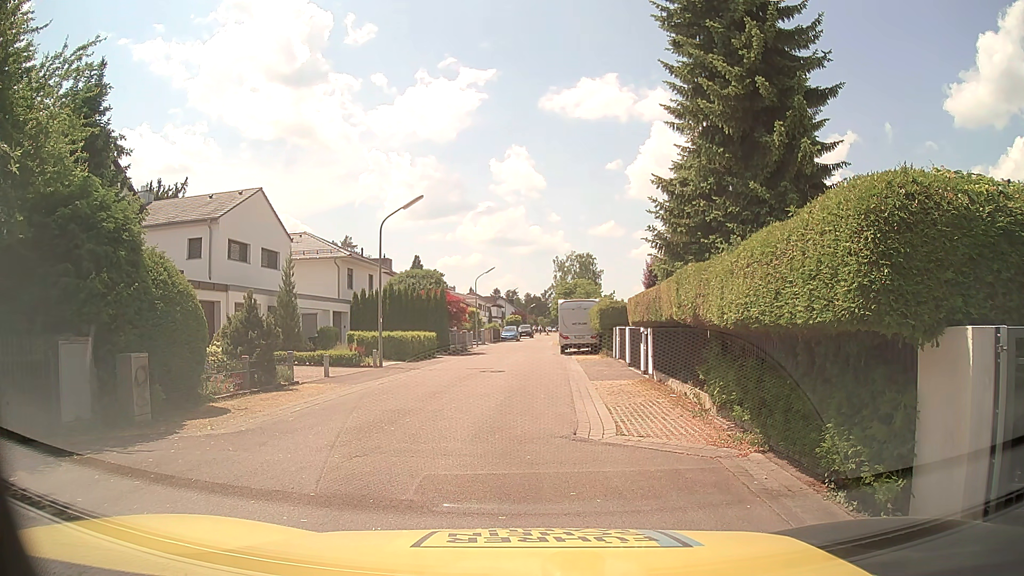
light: Day
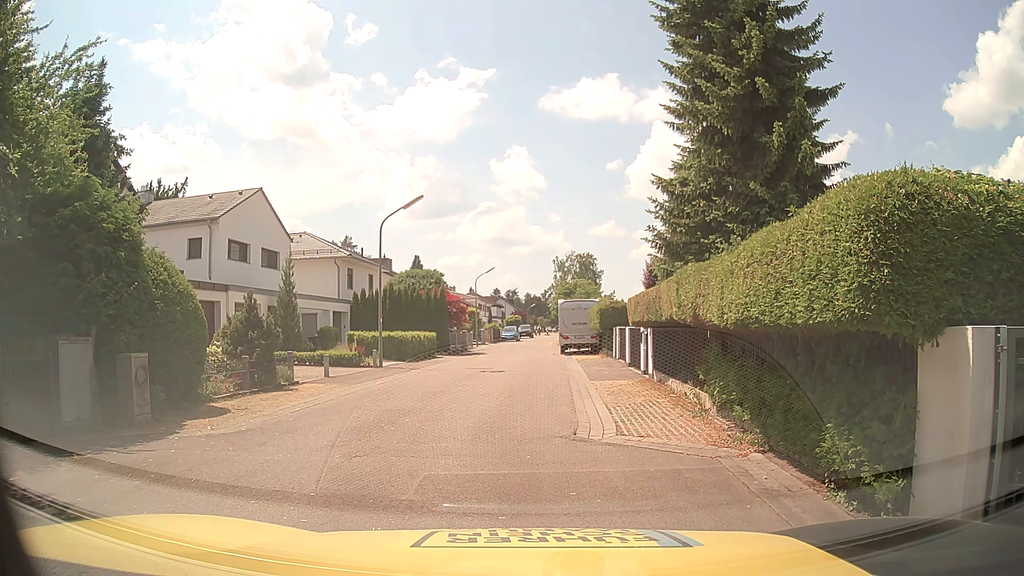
(0.0, 0.0) m; 0°
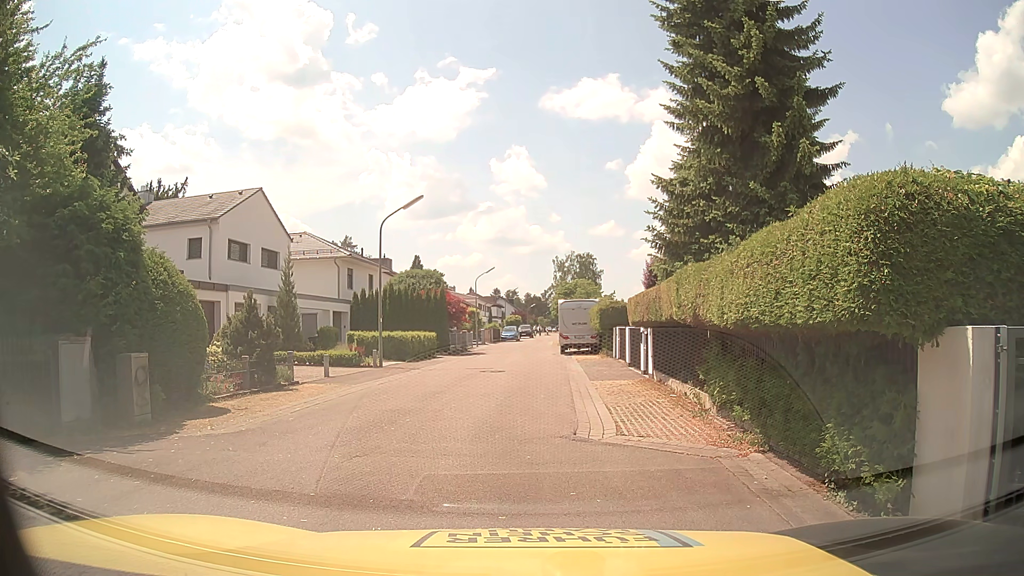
(0.0, 0.0) m; 0°
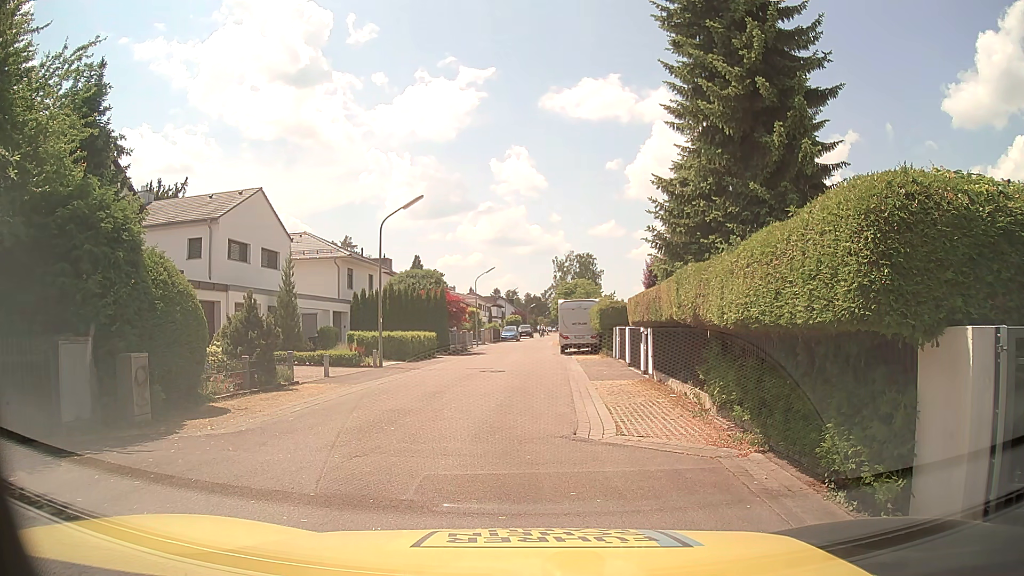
(0.0, 0.0) m; 0°
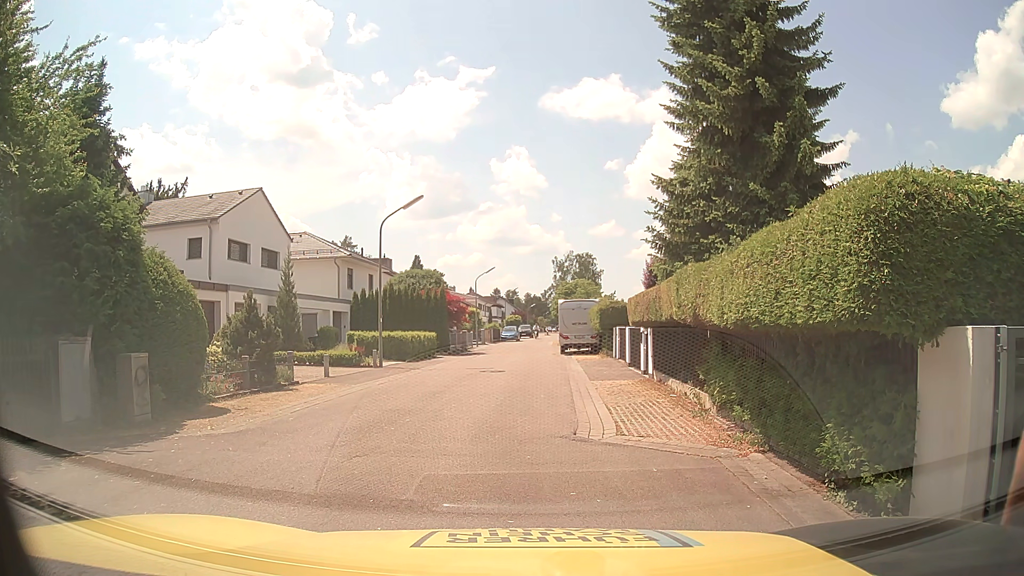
(0.0, 0.0) m; 0°
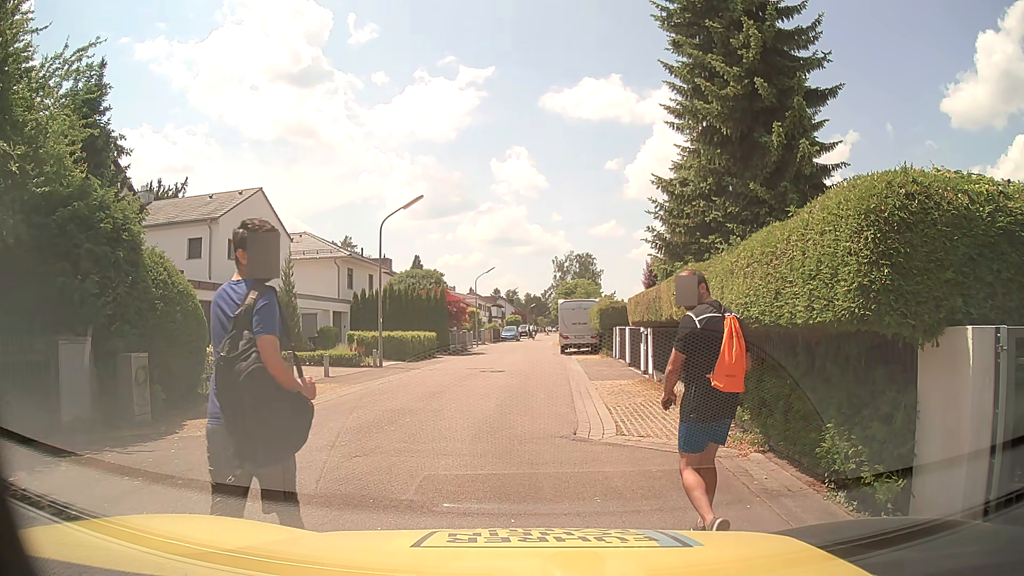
(0.0, 0.0) m; 0°
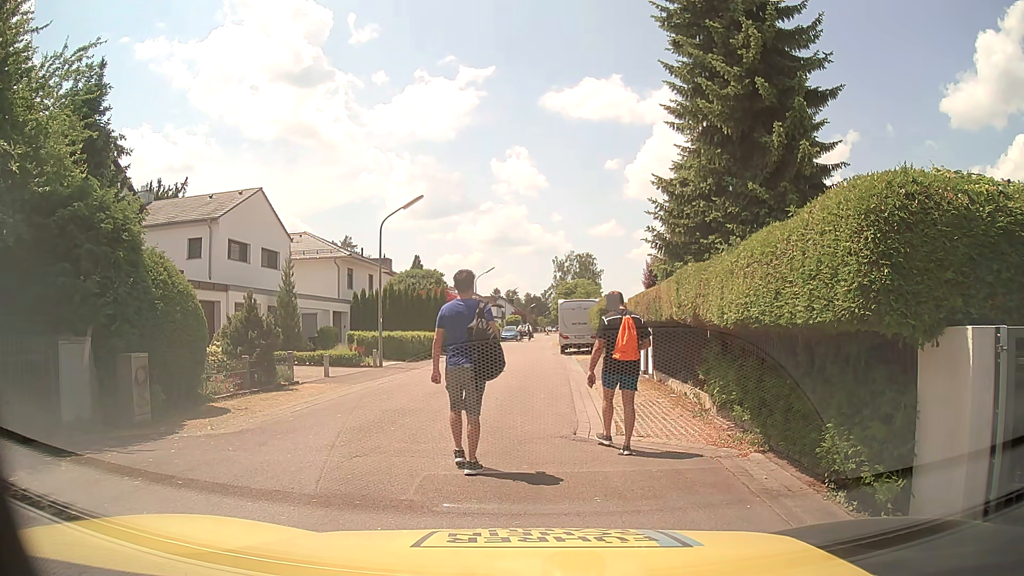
(0.0, 0.0) m; 0°
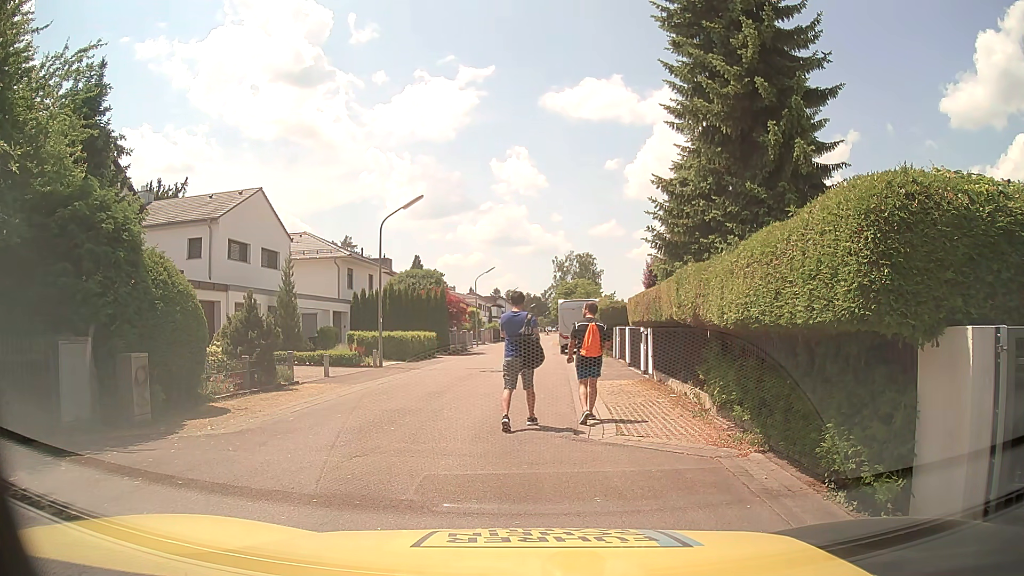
(0.0, 0.0) m; 0°
